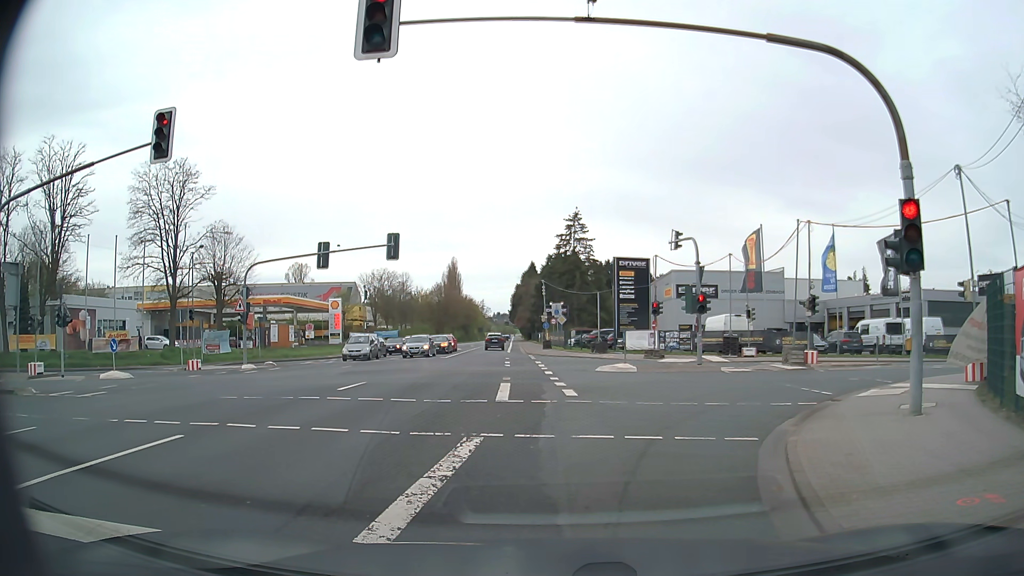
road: secondary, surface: asphalt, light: Day
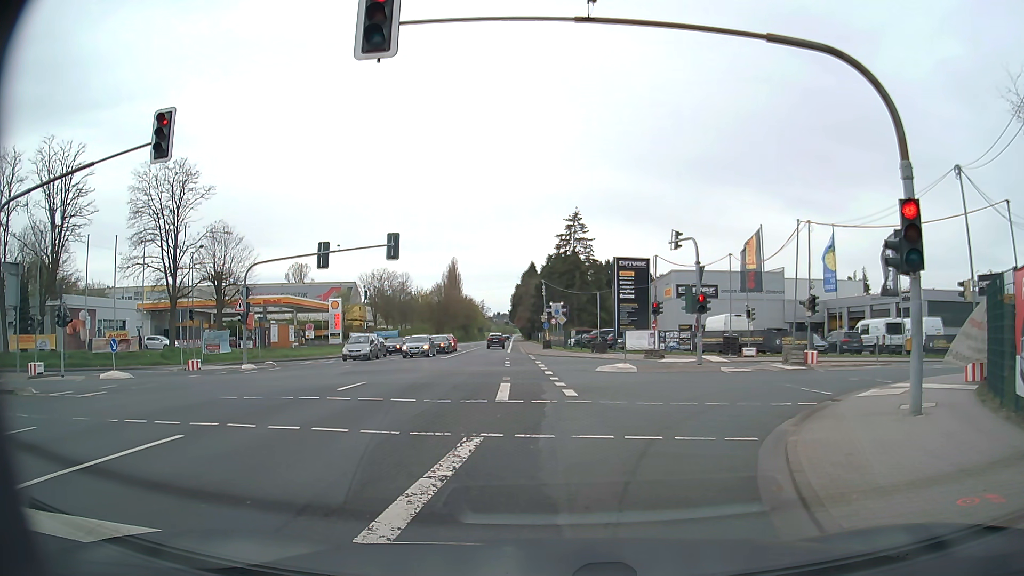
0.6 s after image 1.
(0.0, 0.0) m; 0°
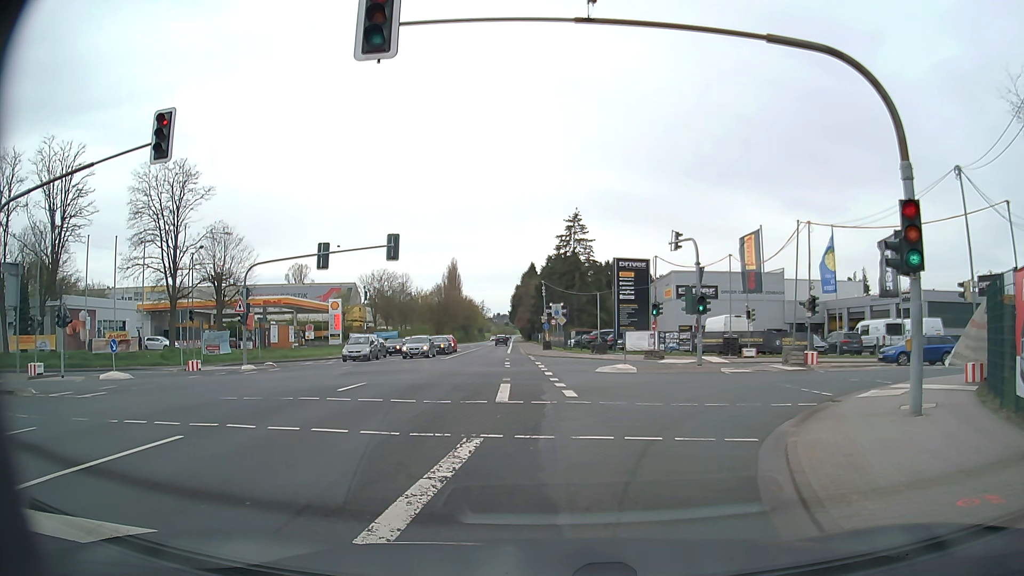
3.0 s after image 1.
(0.0, 0.0) m; 0°
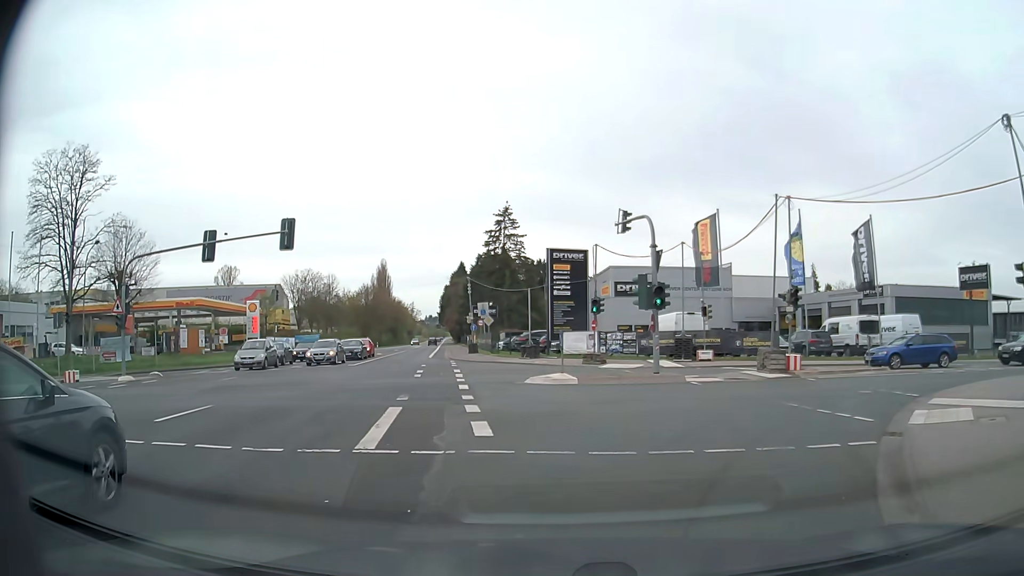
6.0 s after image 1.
(+0.4, +6.1) m; +7°
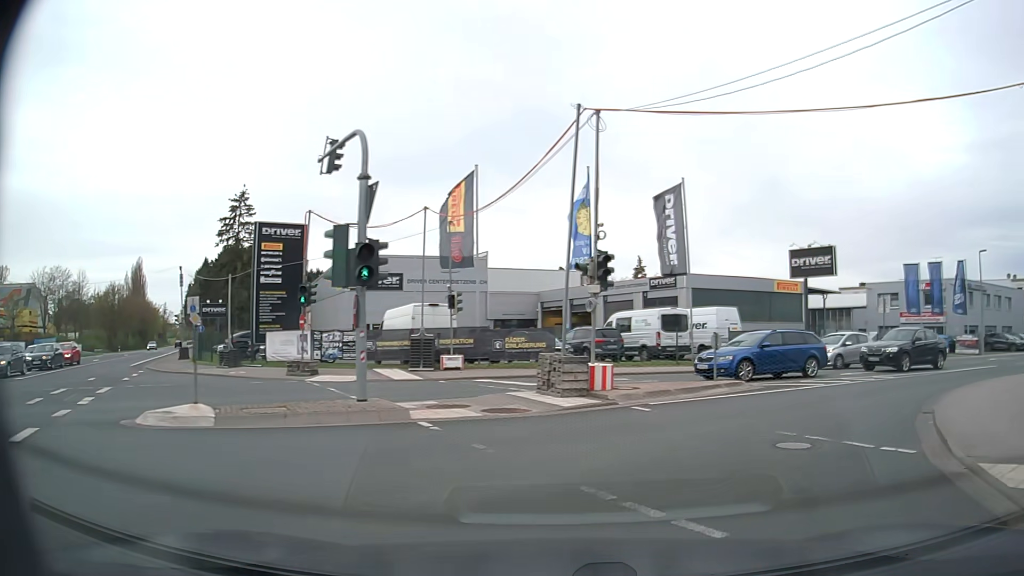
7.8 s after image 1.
(+1.6, +9.7) m; +20°
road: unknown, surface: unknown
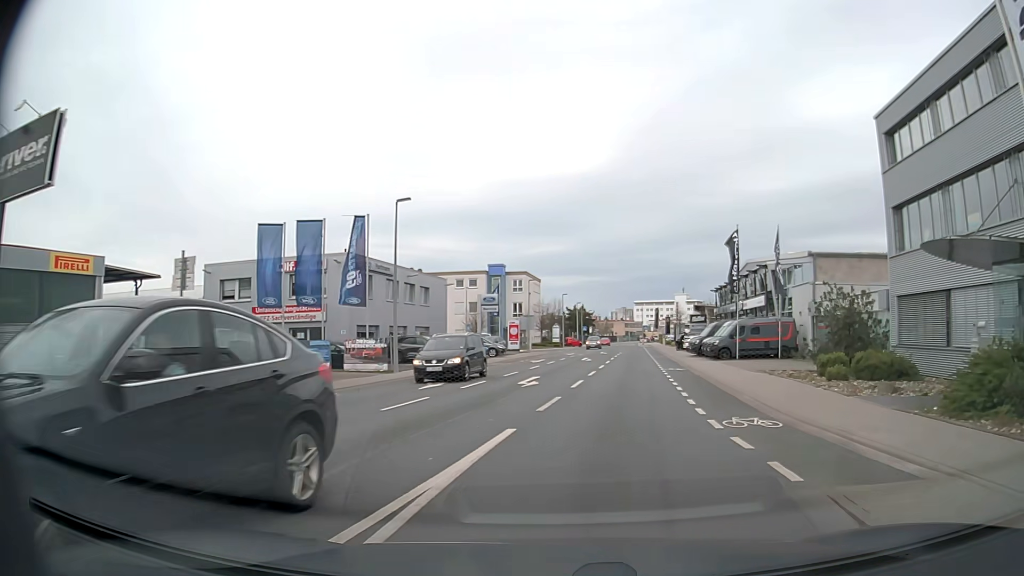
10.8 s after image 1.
(+11.0, +19.3) m; +54°
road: tertiary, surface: asphalt
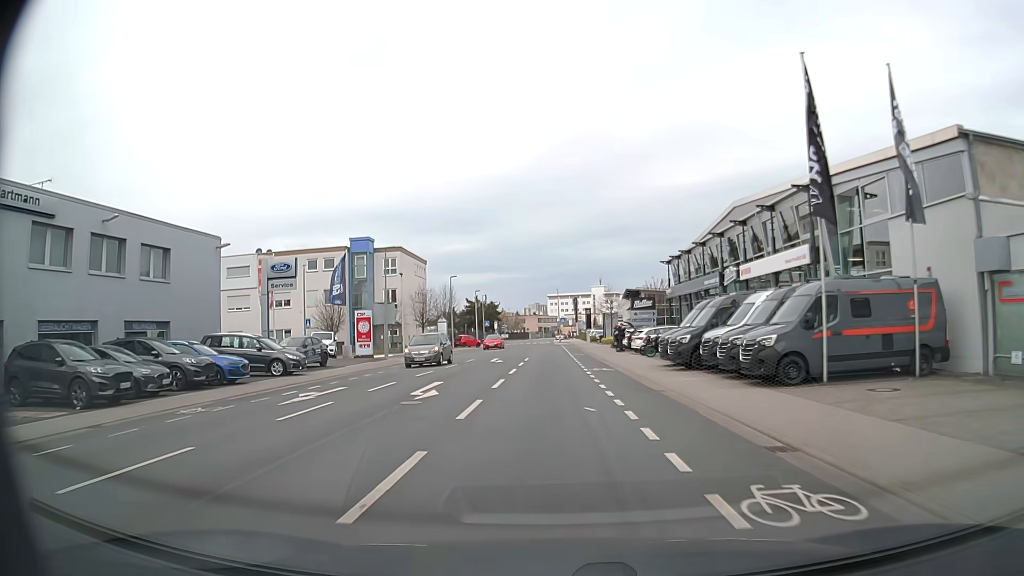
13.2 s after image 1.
(+2.8, +26.0) m; +8°
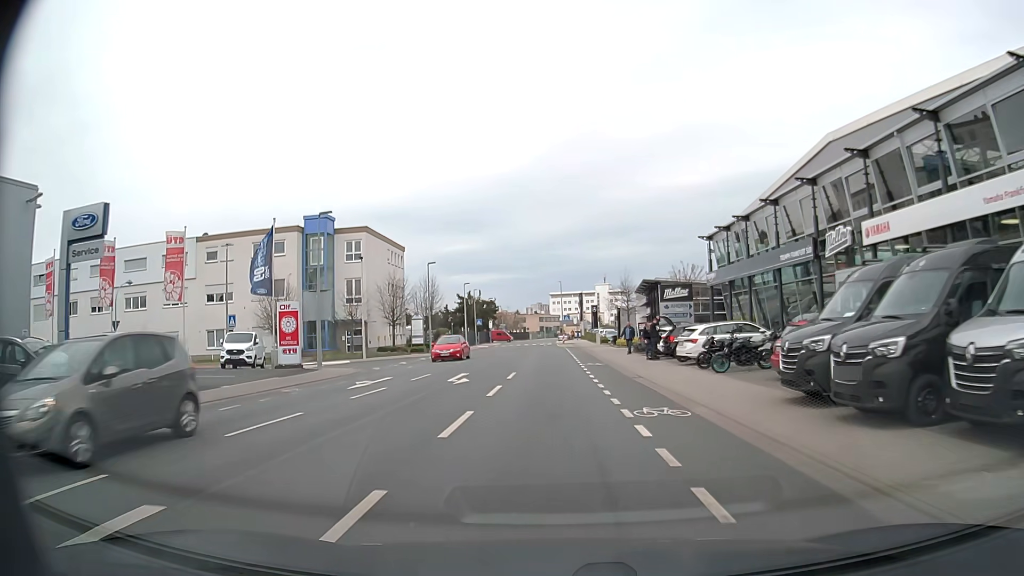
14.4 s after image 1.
(0.0, +14.1) m; 0°
(0, +10) (0, +20) (0, +30) (-1, +40) (-1, +50) (-2, +60) (-2, +70) (-3, +80) (-3, +90) (-3, +100) m
